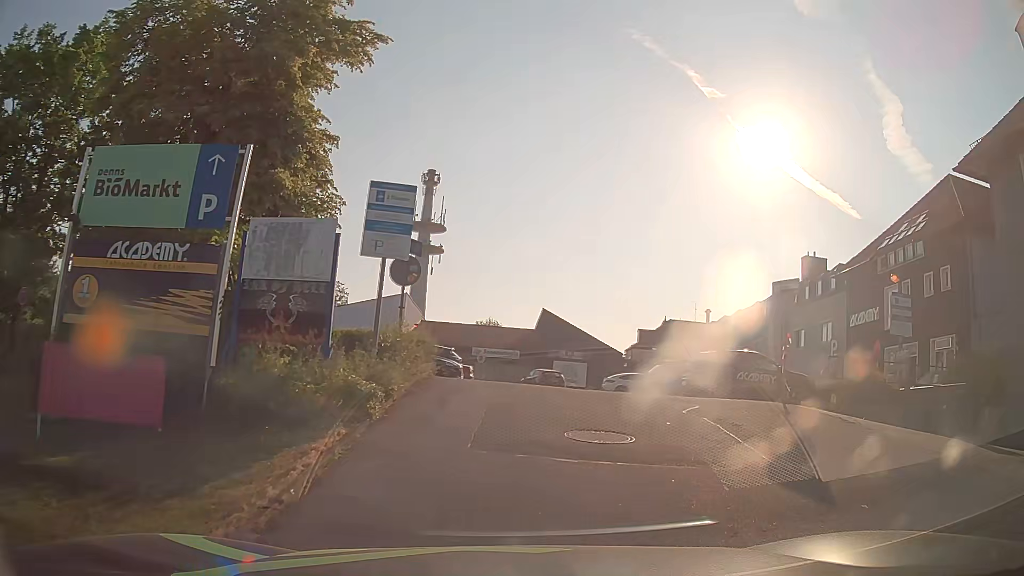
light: Day
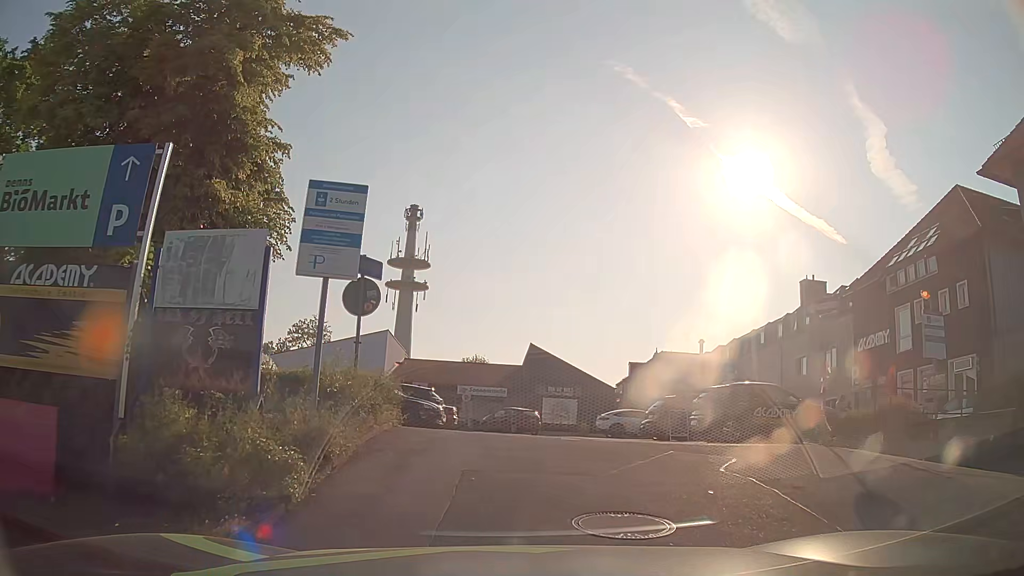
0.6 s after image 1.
(+0.1, +2.6) m; +3°
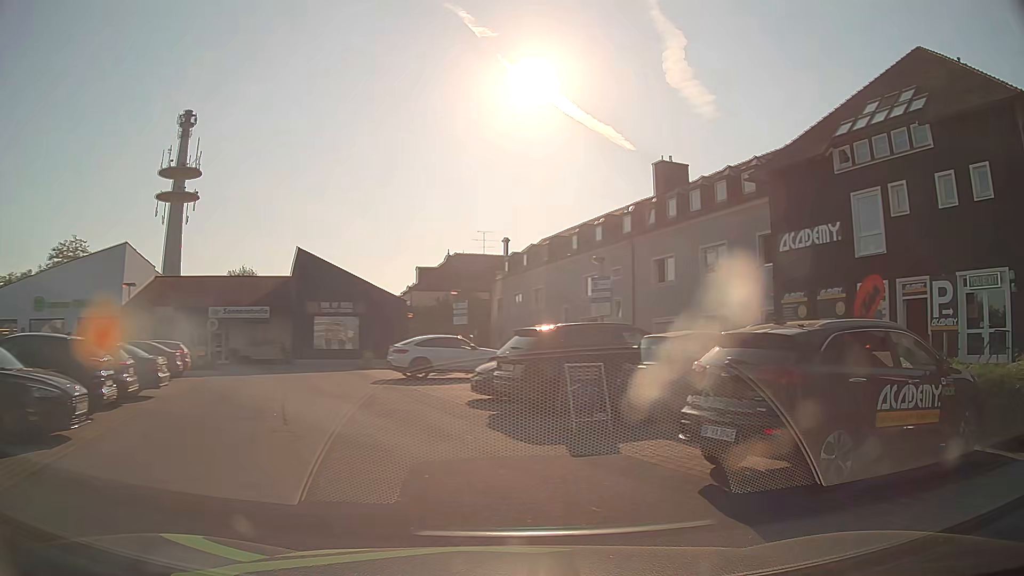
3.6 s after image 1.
(+0.2, +12.0) m; +17°
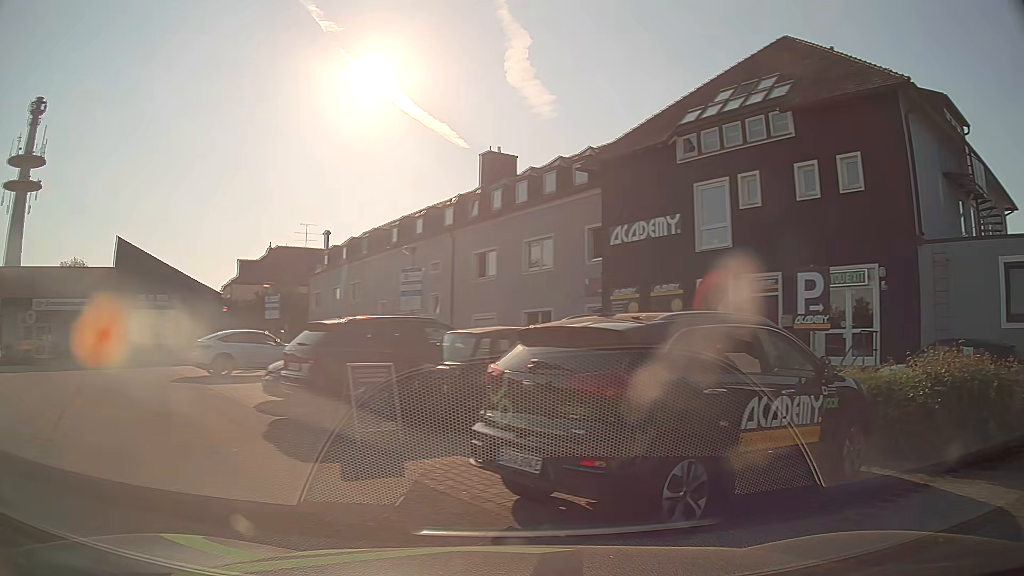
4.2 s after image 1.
(+0.2, +1.6) m; +15°
